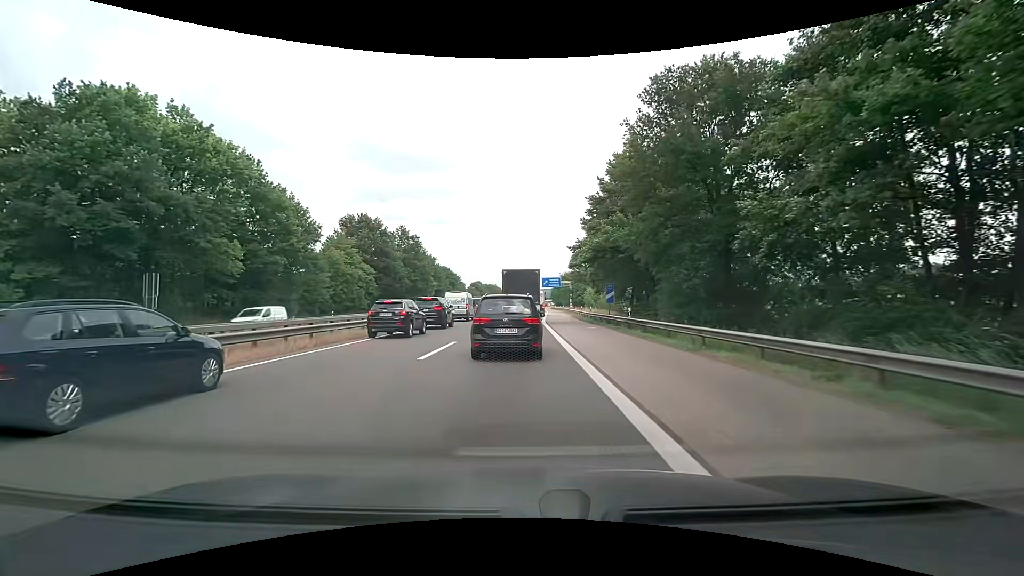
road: motorway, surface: asphalt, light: Day
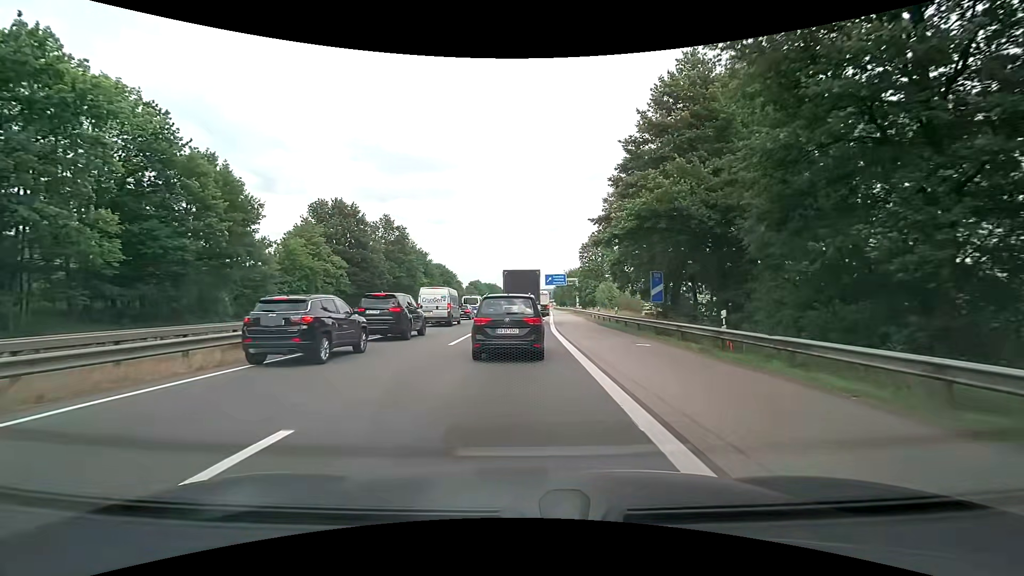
(0.0, +13.2) m; 0°
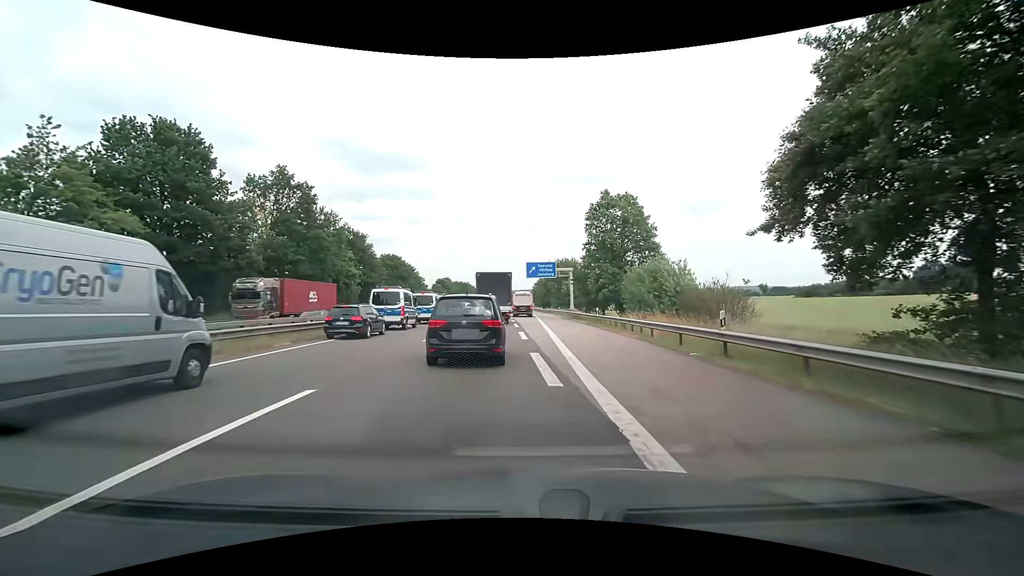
(+0.6, +33.1) m; +3°
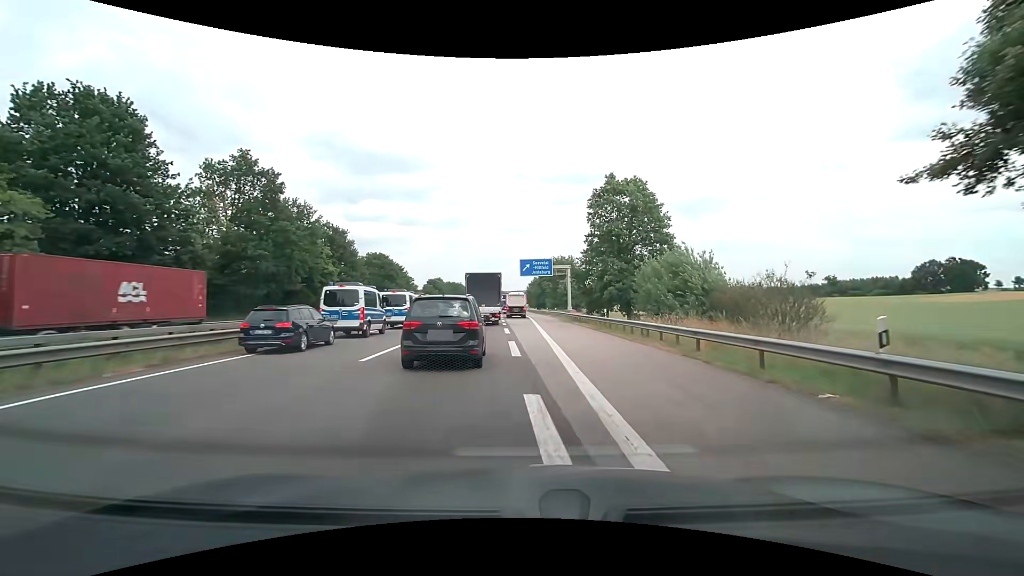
(0.0, +6.7) m; +1°
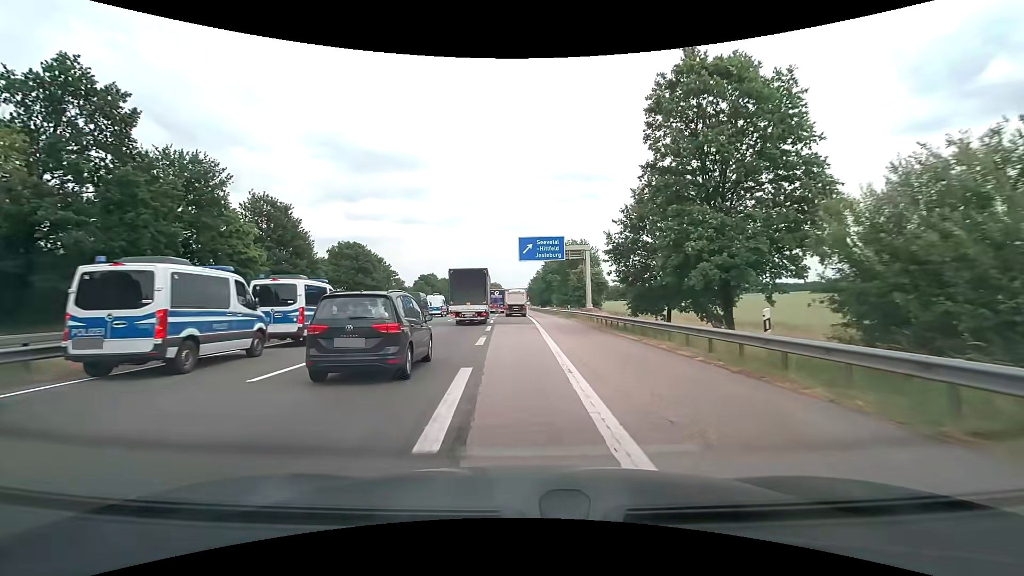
(0.0, +21.2) m; 0°
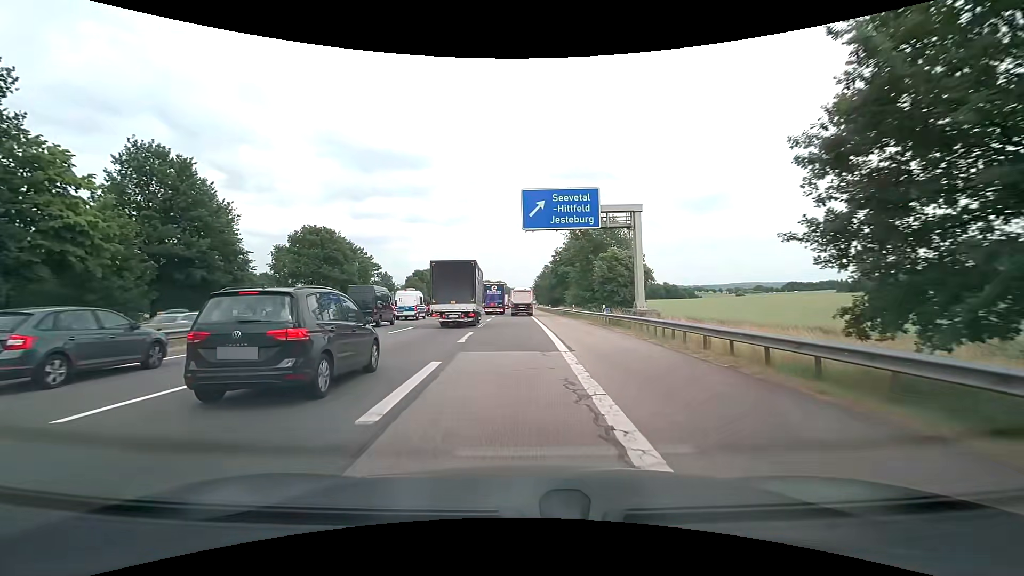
(-0.2, +20.9) m; -1°
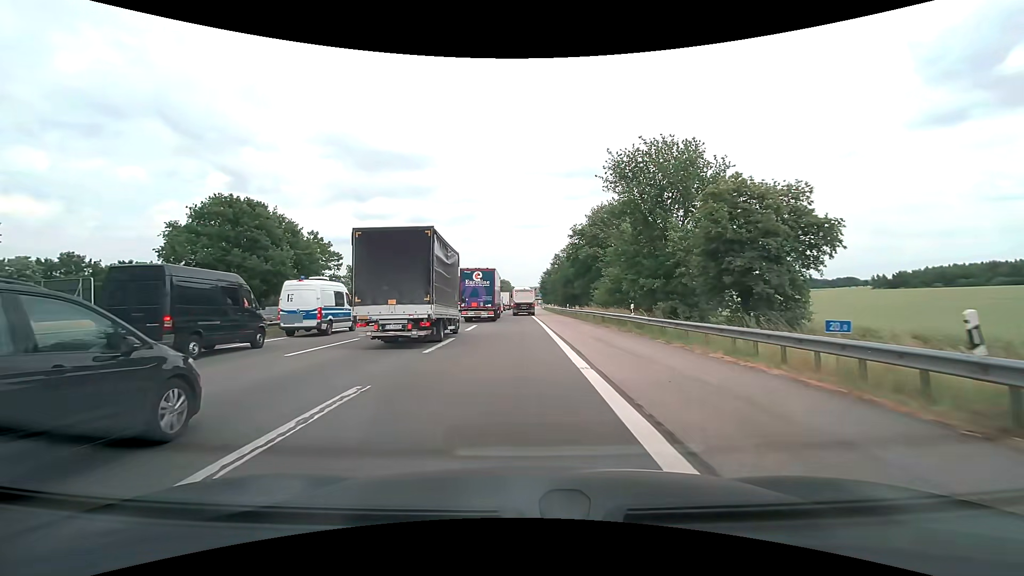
(-0.1, +27.4) m; 0°
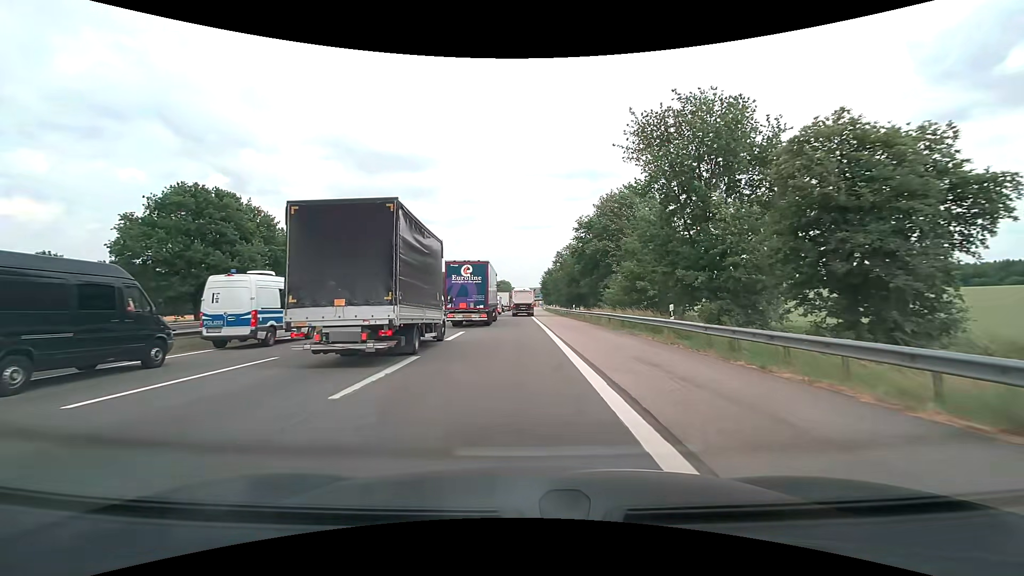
(0.0, +6.9) m; -1°
(0, +10) (0, +20) (0, +30) (0, +40) (0, +50) (0, +60) (0, +70) (0, +80) (0, +90) (+1, +100) m
